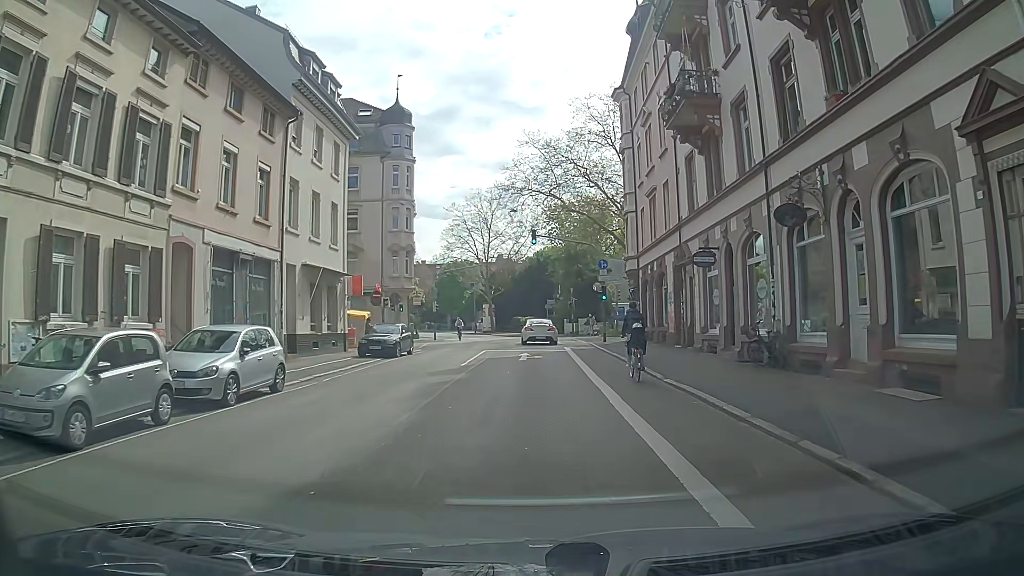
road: tertiary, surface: asphalt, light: Day
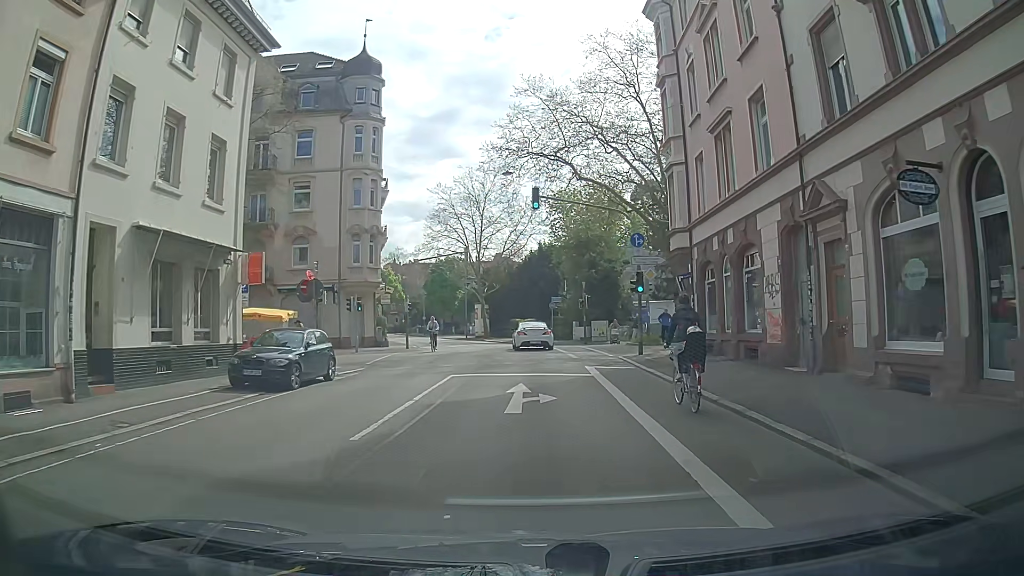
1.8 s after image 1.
(-0.2, +12.7) m; 0°
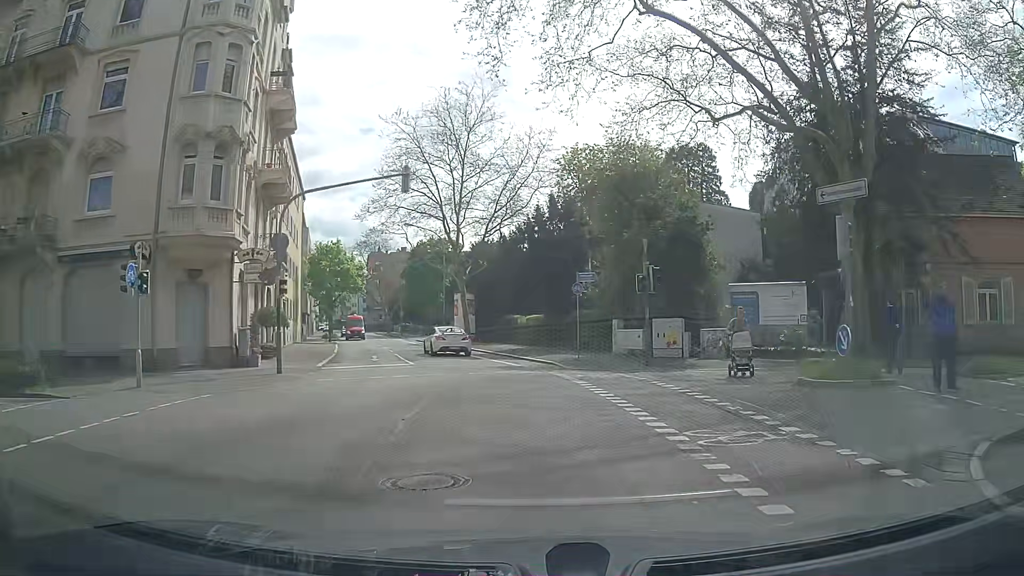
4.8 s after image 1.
(0.0, +22.9) m; 0°
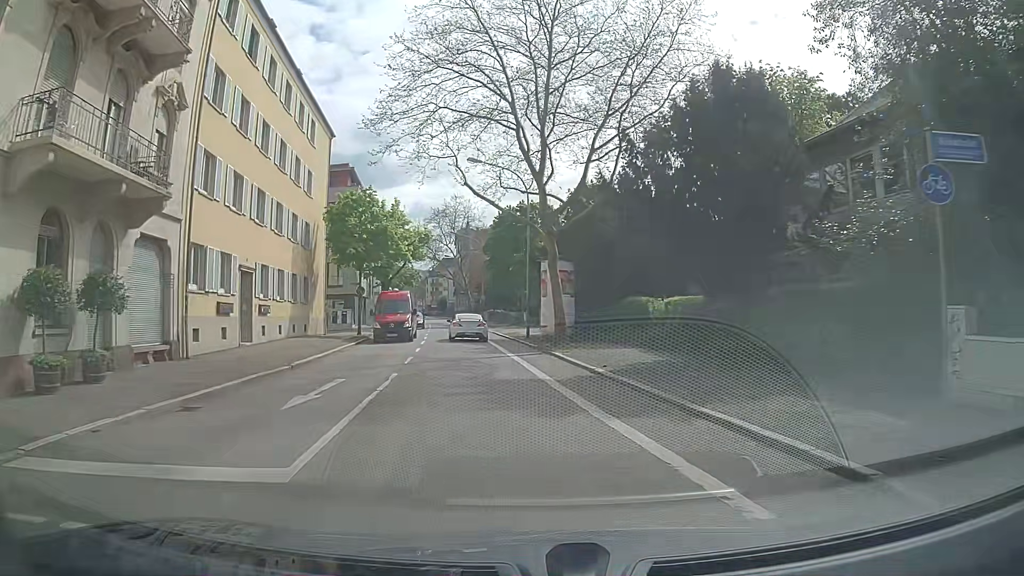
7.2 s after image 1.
(-1.0, +19.0) m; -8°
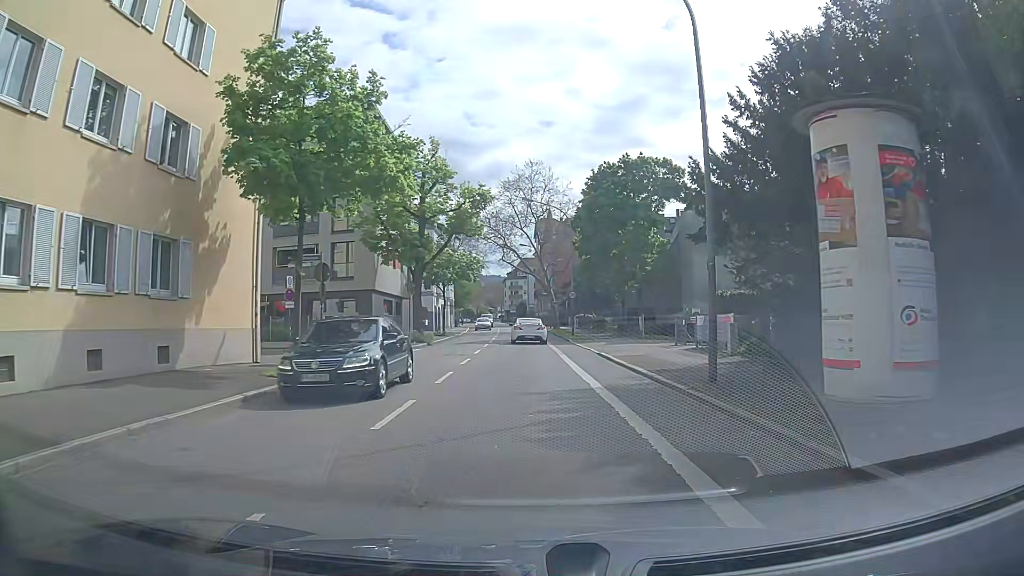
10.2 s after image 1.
(-2.0, +22.8) m; -7°
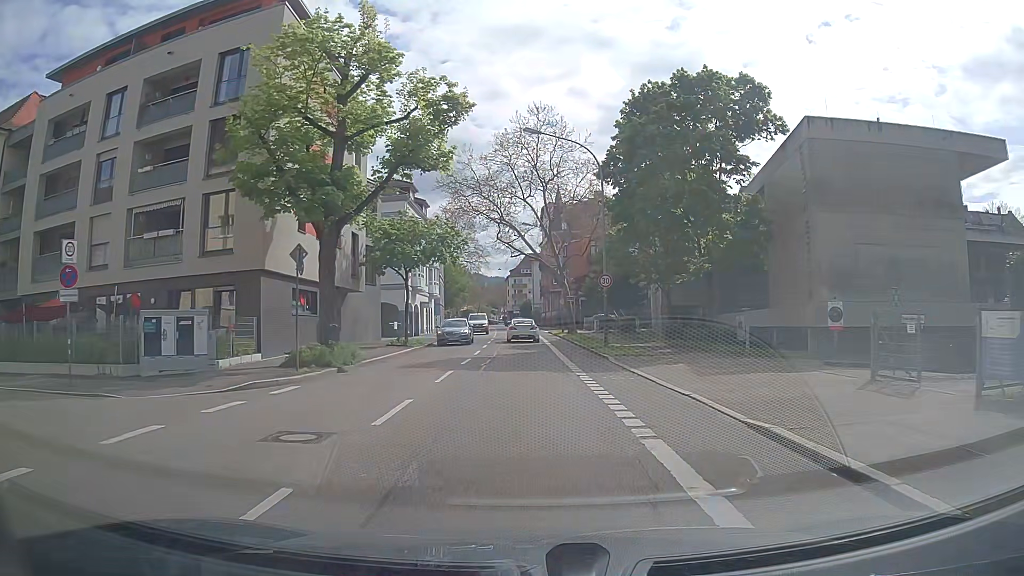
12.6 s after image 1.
(-0.2, +17.9) m; +1°
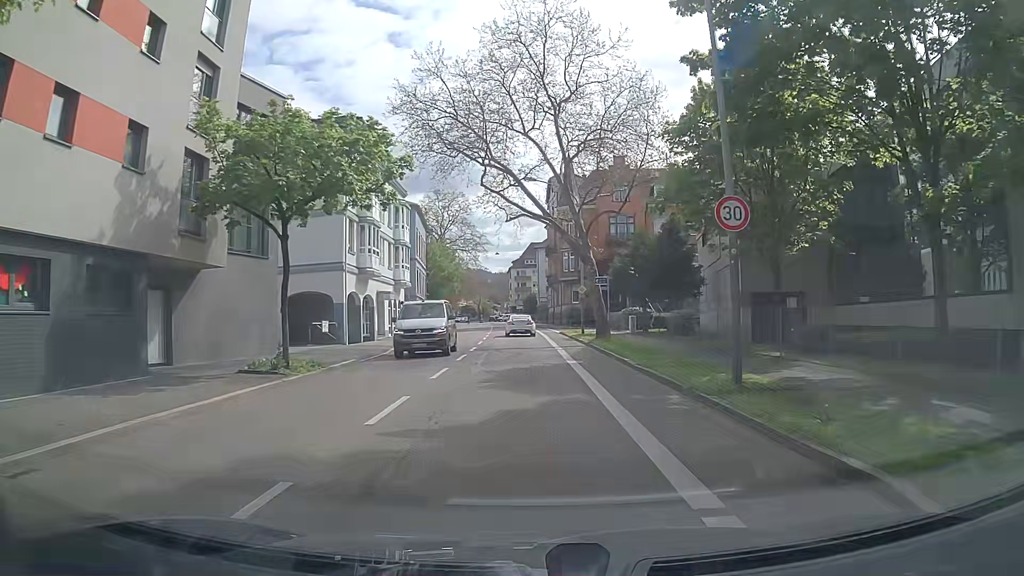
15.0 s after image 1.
(-0.6, +18.2) m; -1°
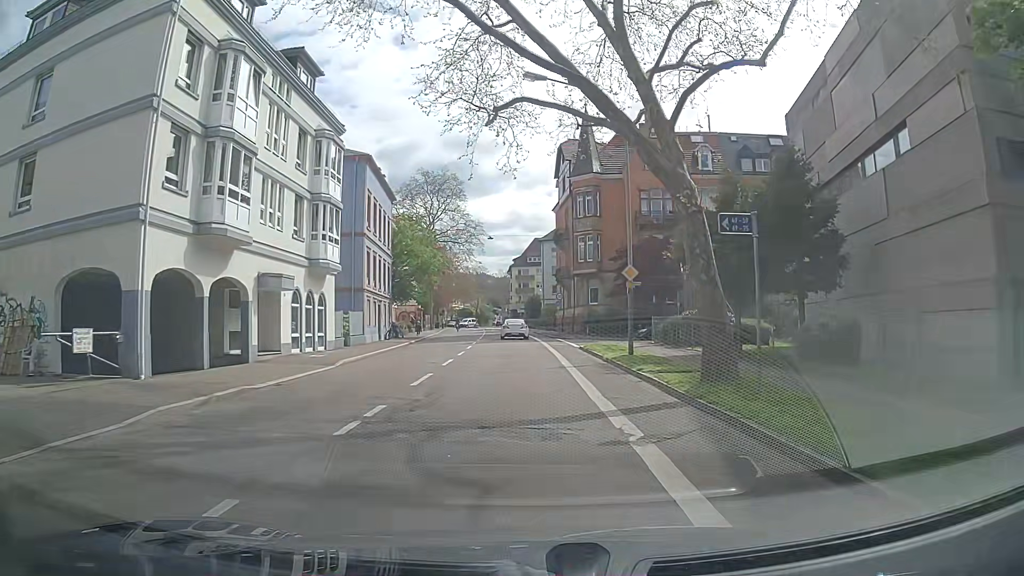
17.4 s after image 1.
(-0.3, +18.8) m; 0°
(0, +10) (0, +20) (-1, +30) (-1, +40) (-1, +50) (-2, +60) (-3, +70) (-3, +80) (-4, +90) (-5, +100) m
